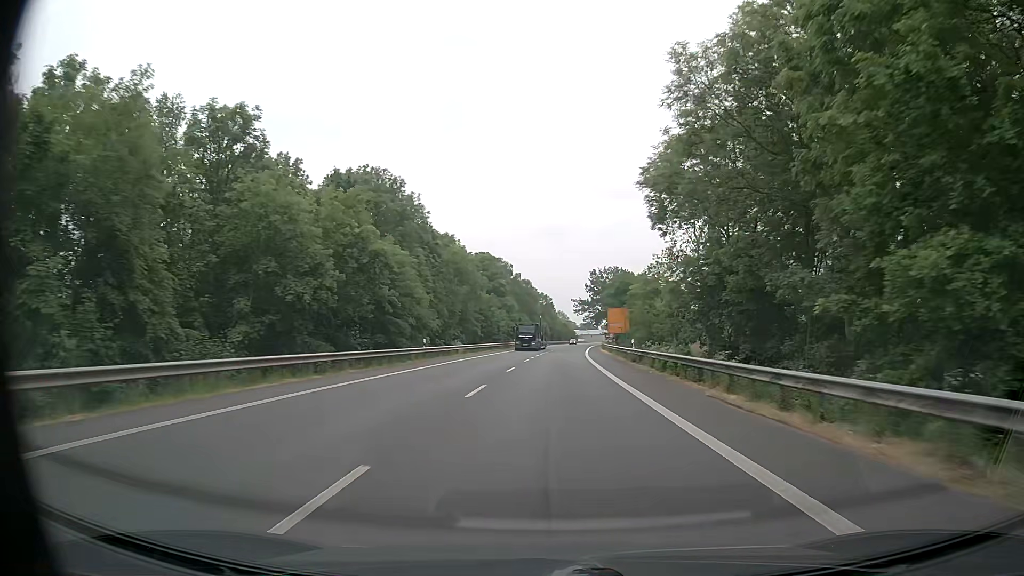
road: primary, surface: asphalt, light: Day
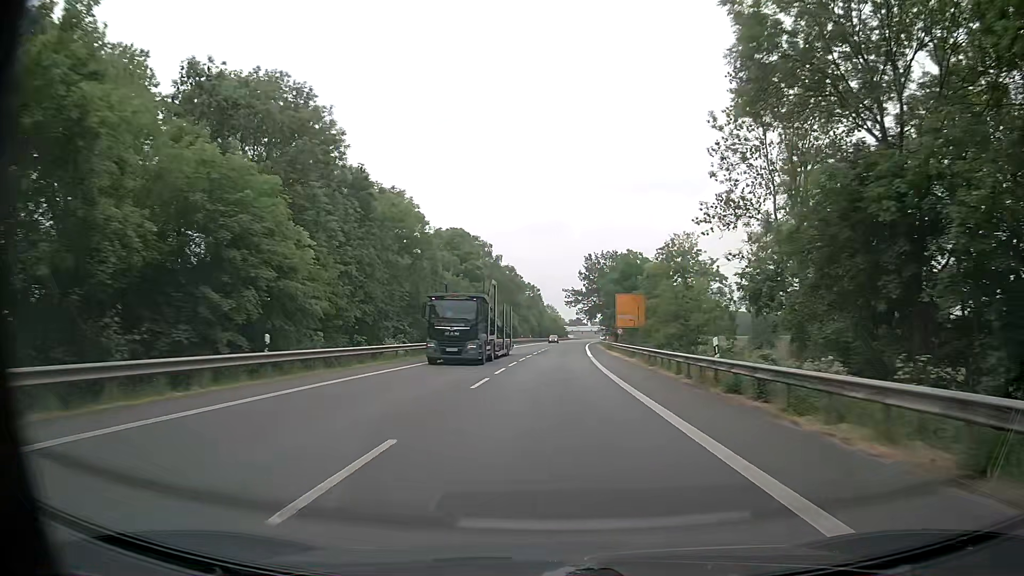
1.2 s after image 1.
(+0.2, +22.6) m; +1°
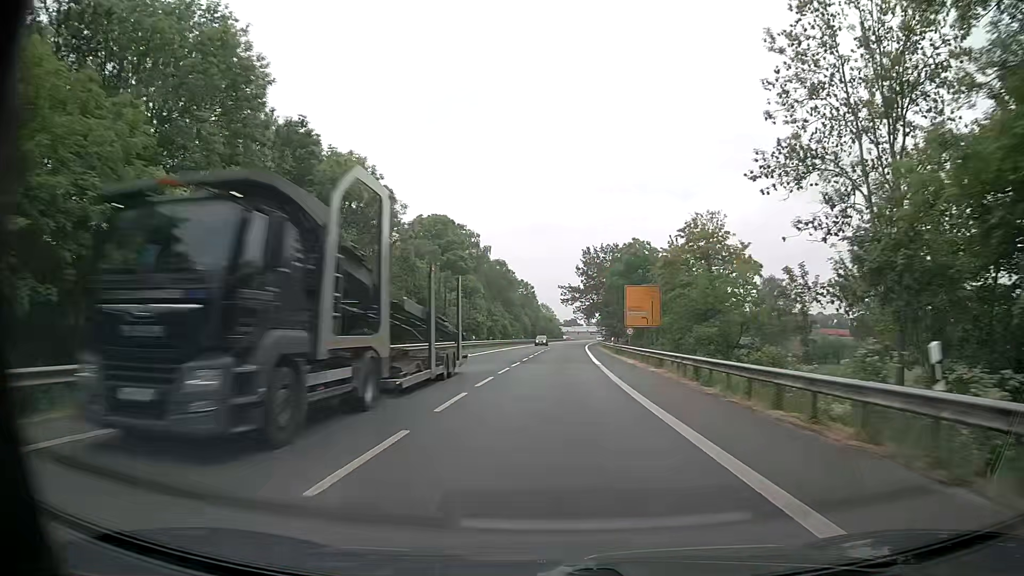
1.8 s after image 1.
(+0.1, +11.3) m; +1°
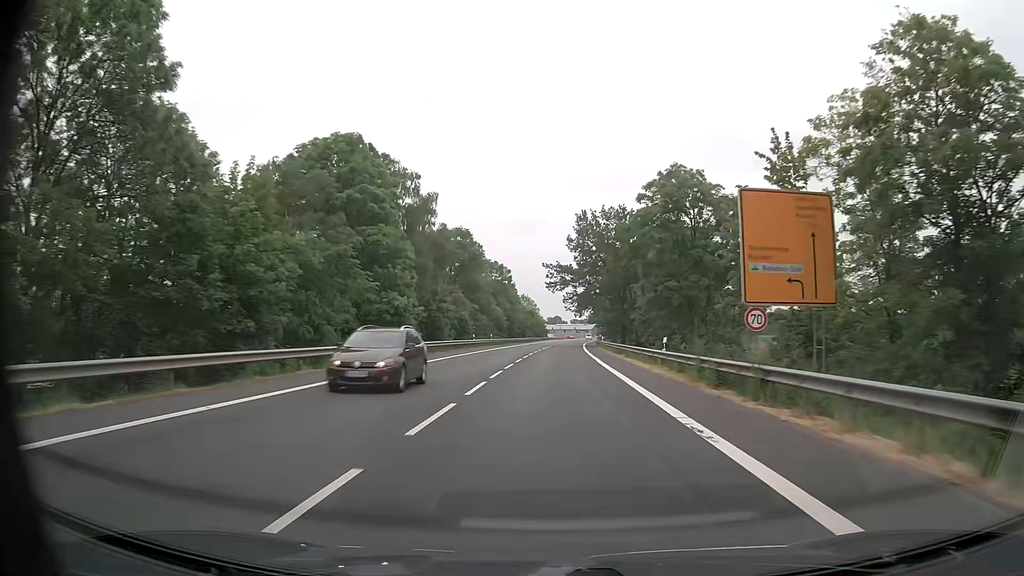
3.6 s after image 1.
(+0.4, +34.0) m; +2°
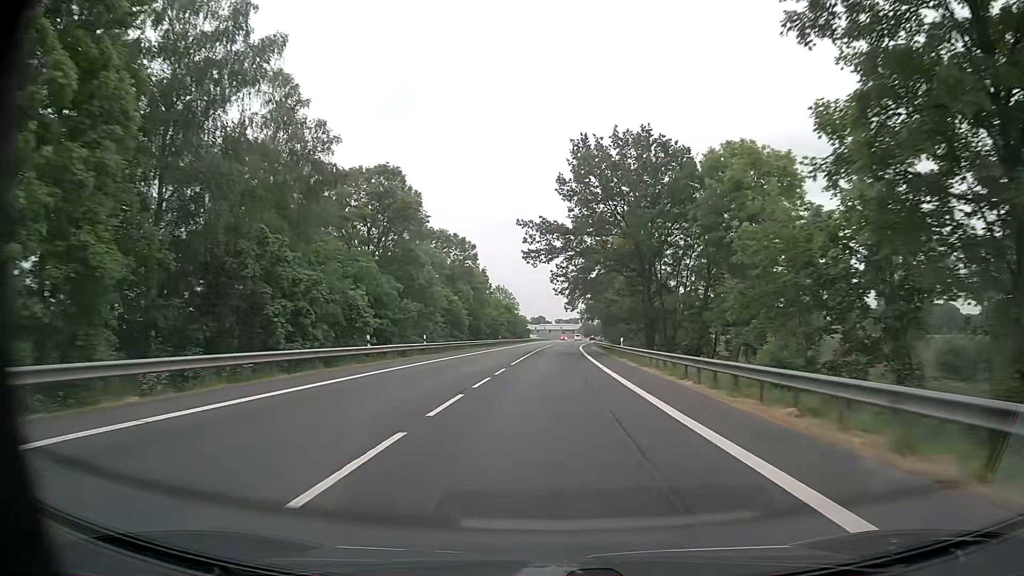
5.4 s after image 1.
(+0.1, +33.9) m; +1°
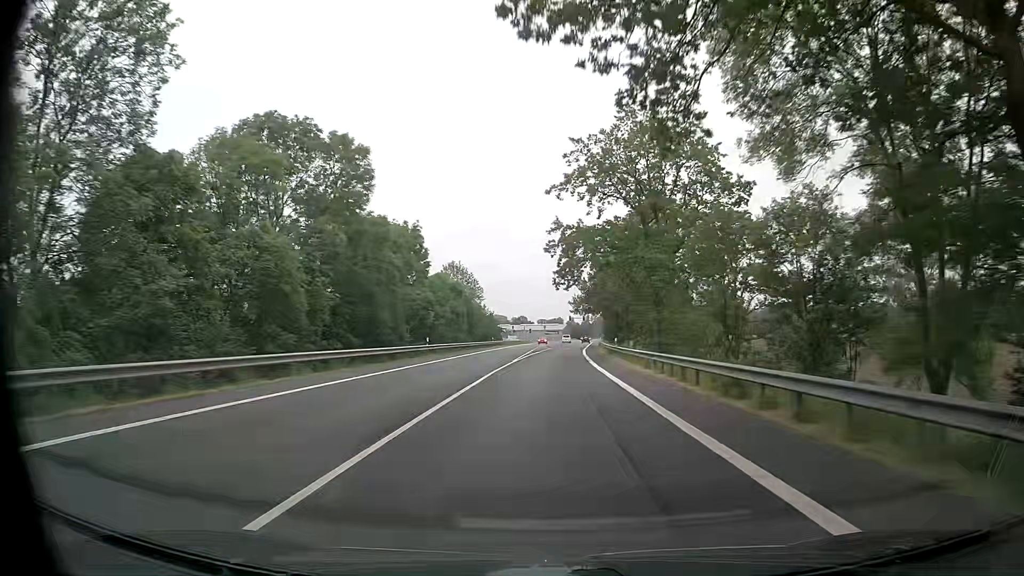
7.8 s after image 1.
(+0.7, +45.2) m; +2°
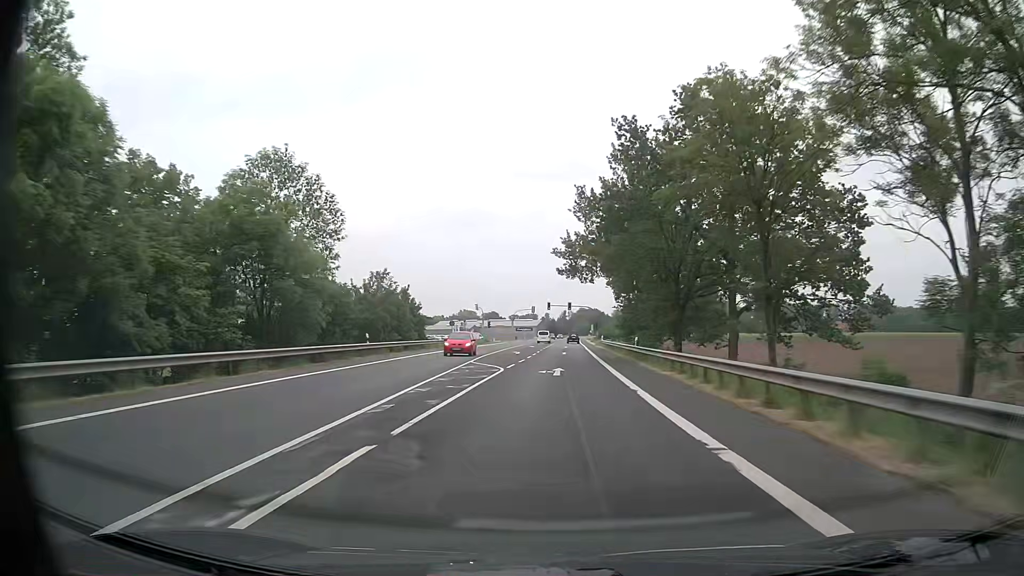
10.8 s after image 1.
(+1.0, +56.4) m; +2°
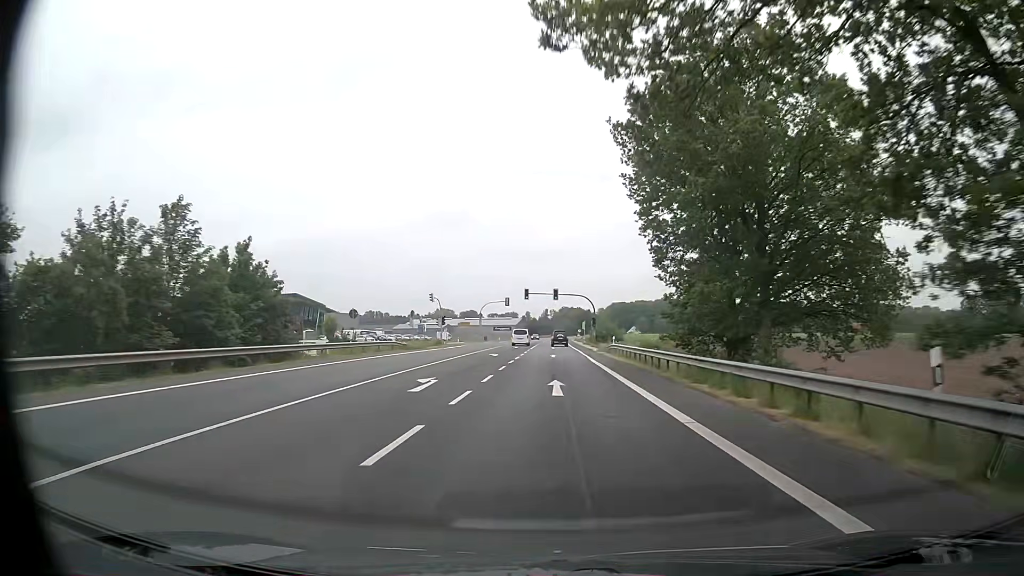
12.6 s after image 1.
(+0.4, +32.1) m; +1°
(0, +10) (0, +20) (+1, +30) (+1, +40) (+1, +50) (+1, +60) (+1, +70) (+1, +80) (+1, +90) (+2, +100) m
